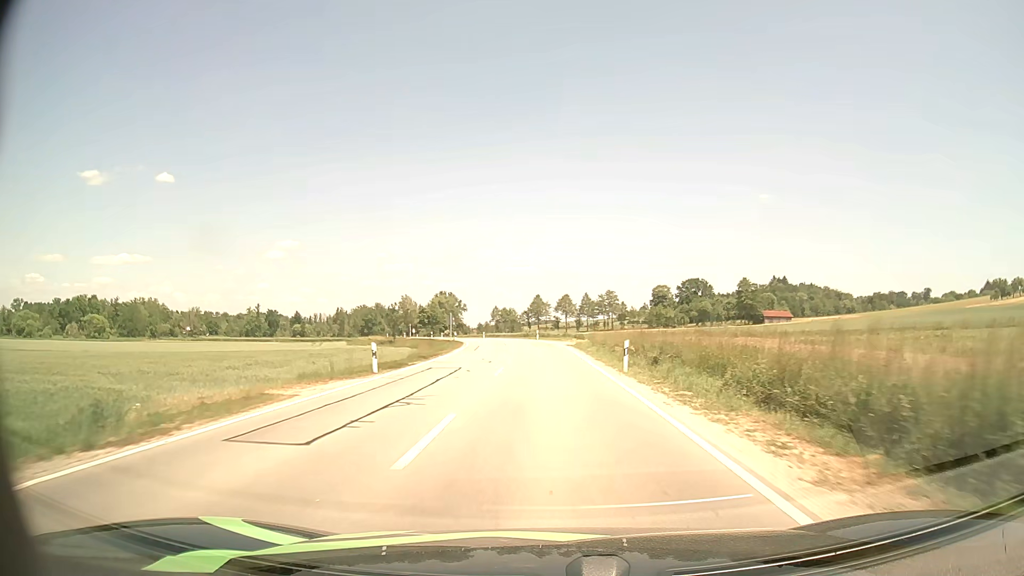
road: secondary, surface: asphalt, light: Day
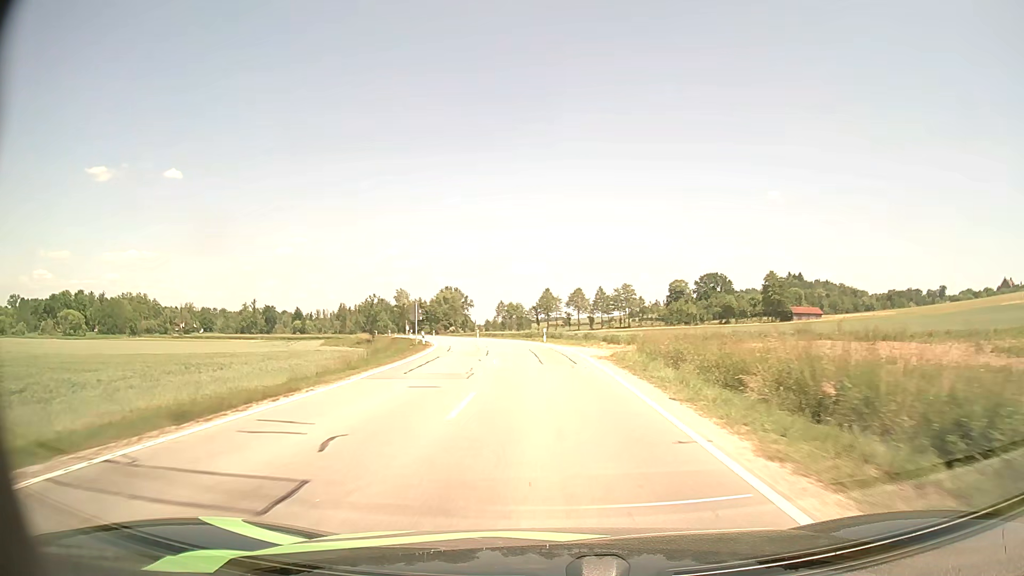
(-0.1, +21.2) m; -1°
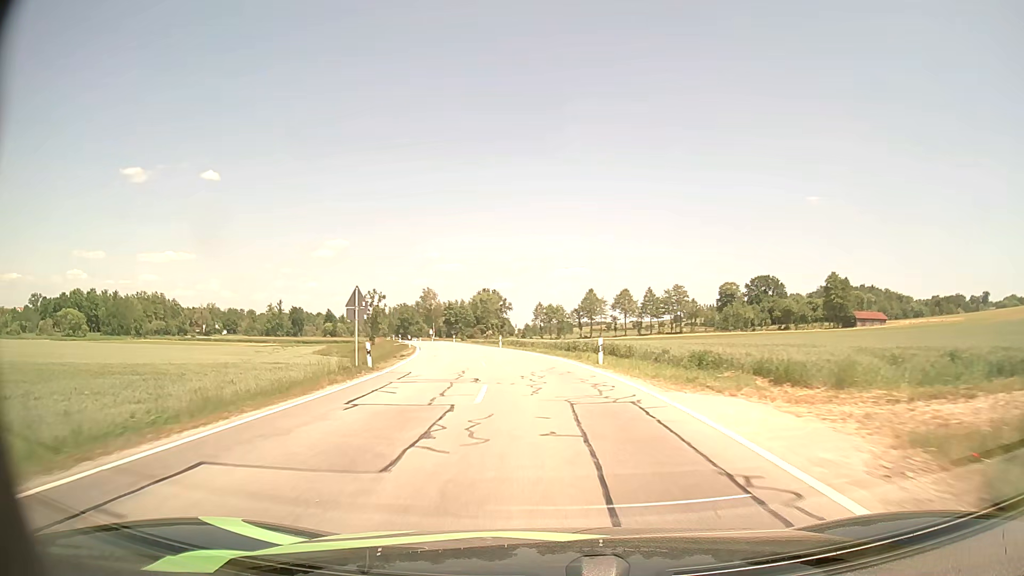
(-0.6, +21.2) m; -3°
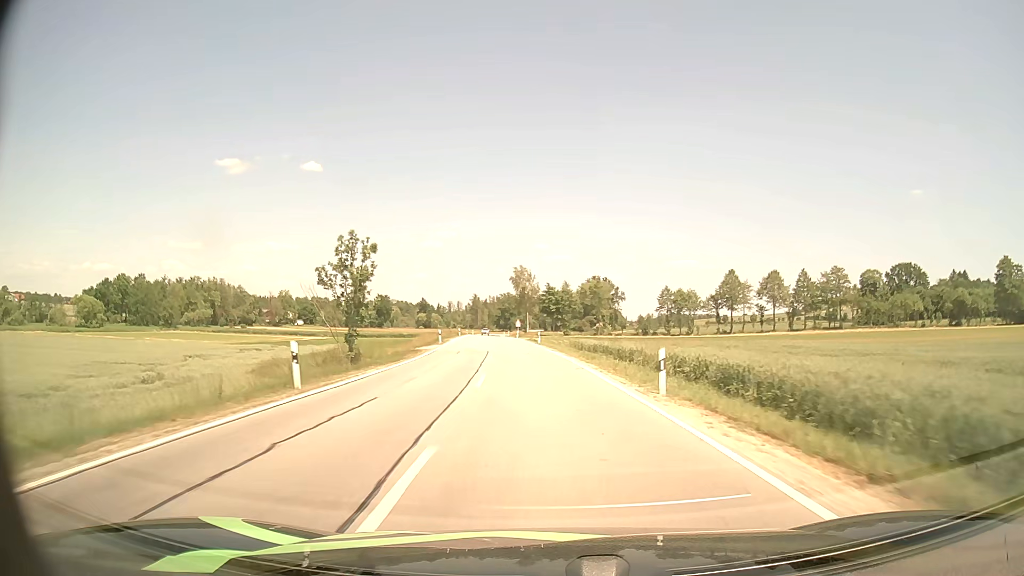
(-4.0, +43.6) m; -9°
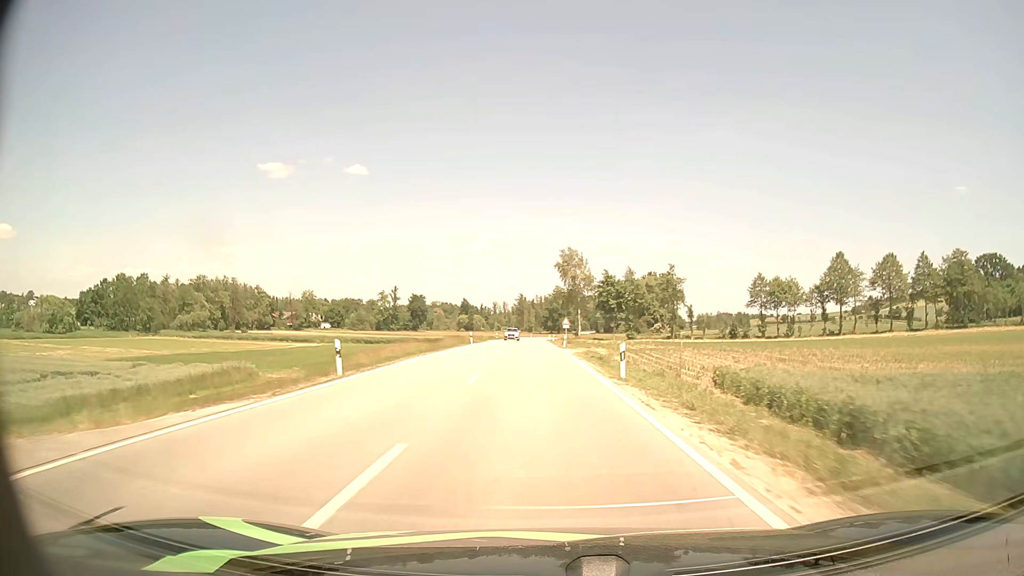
(-1.2, +34.8) m; -4°
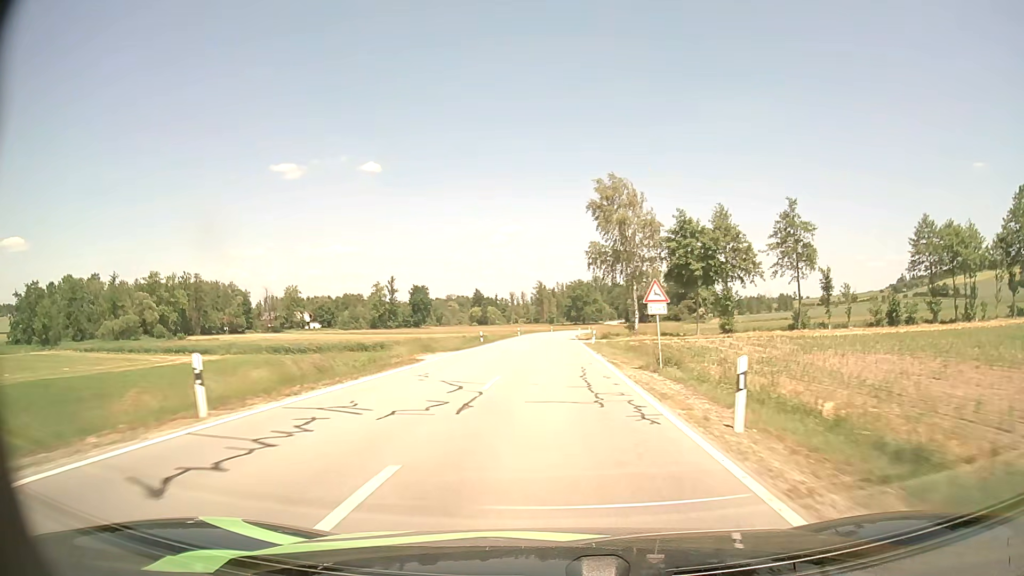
(-0.9, +47.5) m; -2°
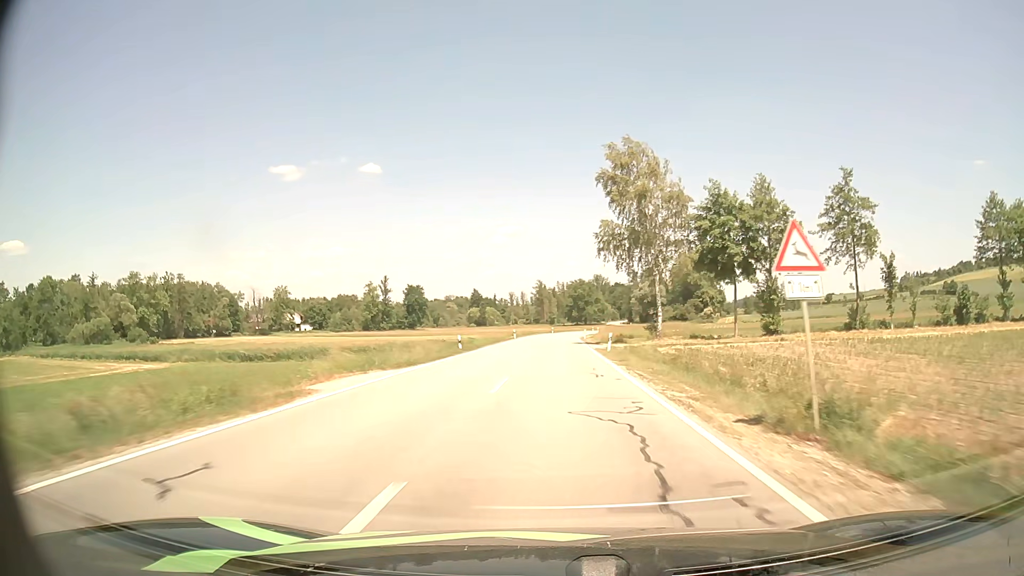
(0.0, +12.2) m; 0°
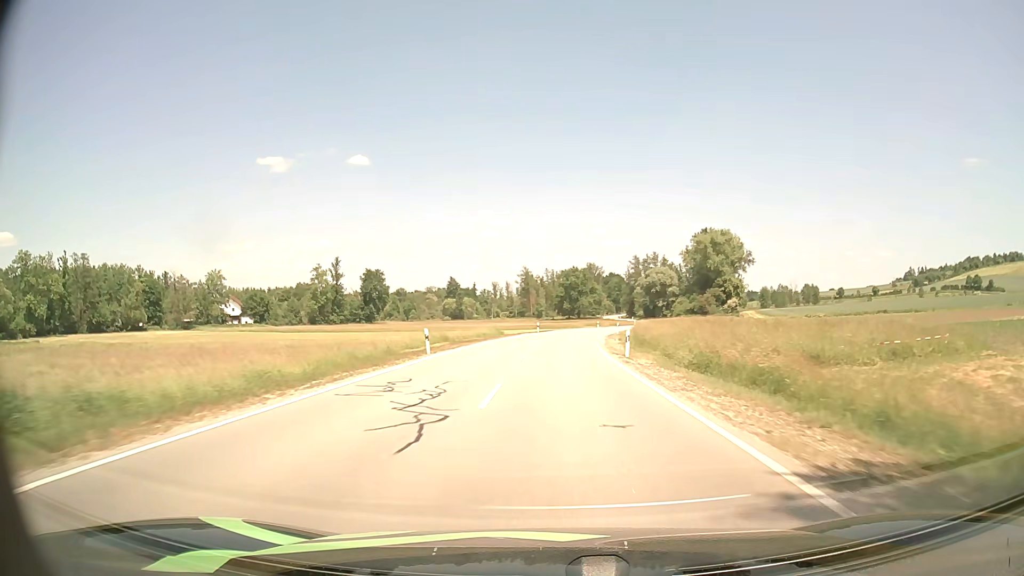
(+0.6, +49.5) m; +1°
(0, +10) (0, +20) (+1, +30) (+1, +40) (+2, +50) (+3, +60) (+5, +70) (+7, +80) (+9, +89) (+12, +99) m
